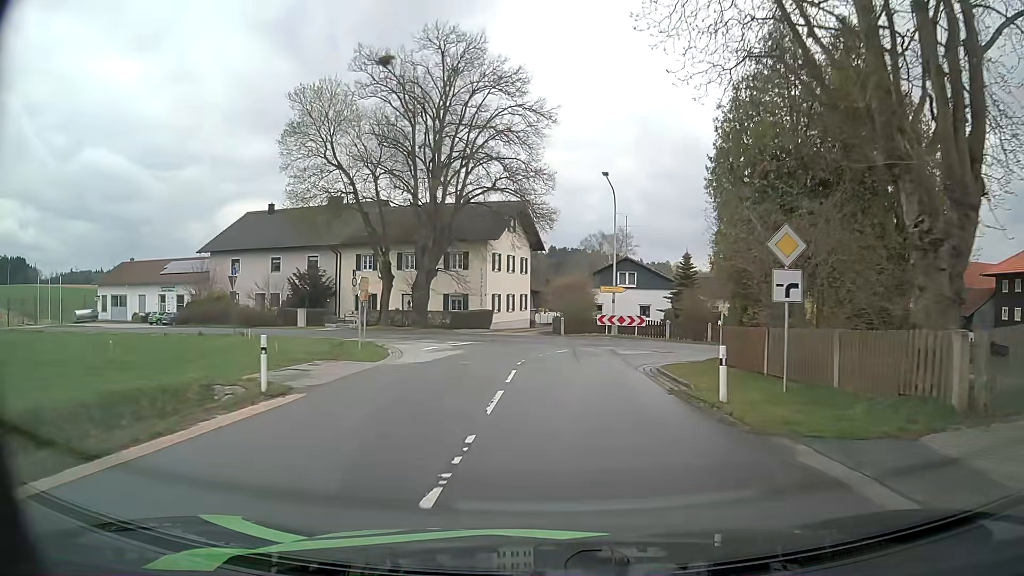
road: tertiary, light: Day
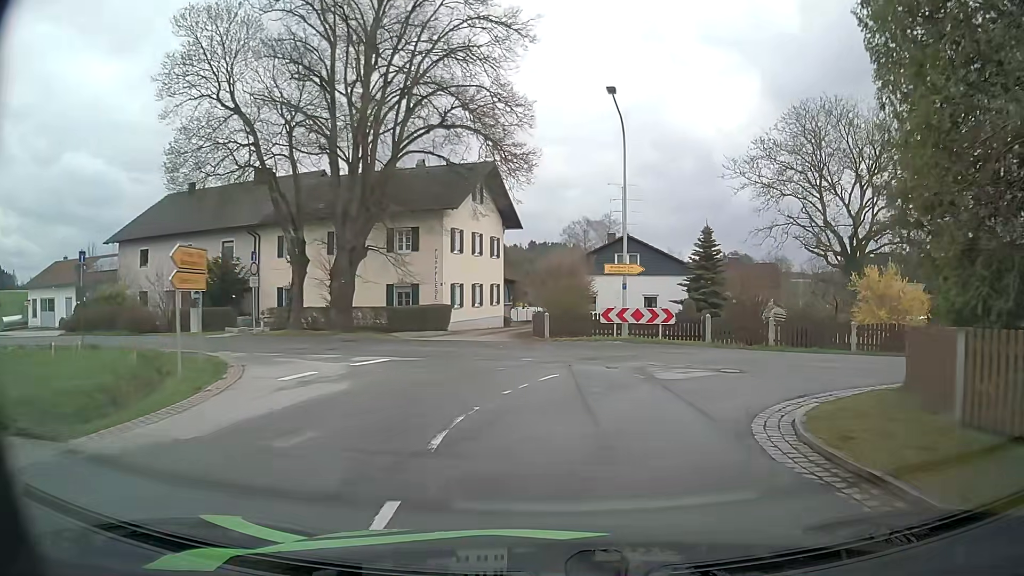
(0.0, +11.8) m; +1°
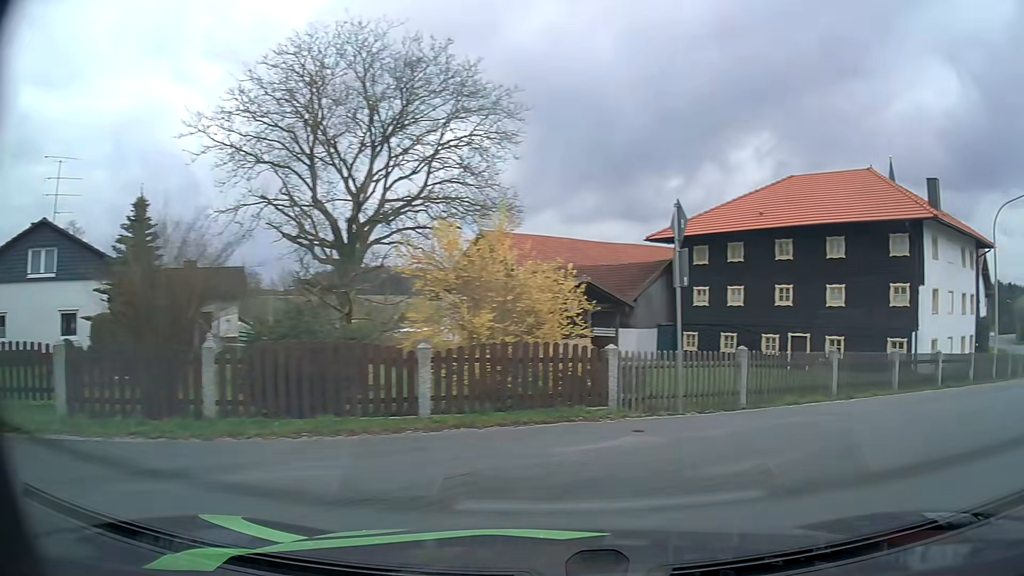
(+3.5, +13.4) m; +46°
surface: asphalt
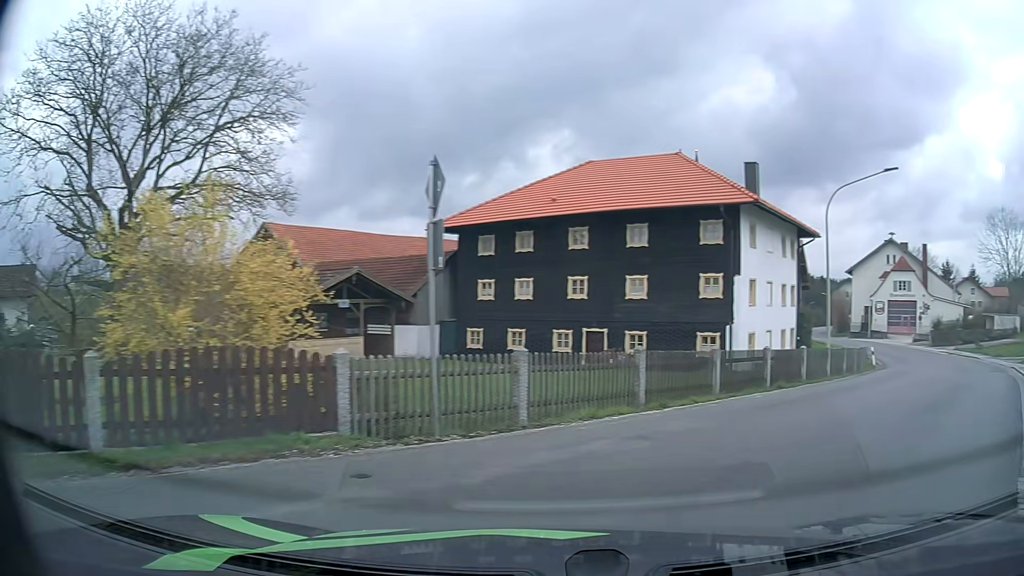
(+0.4, +2.7) m; +18°
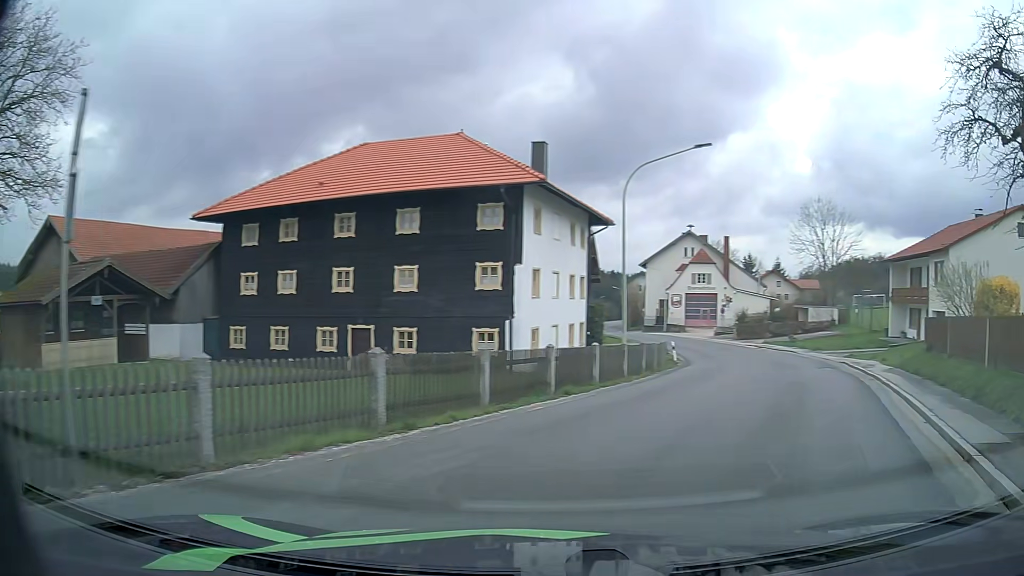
(+0.4, +3.0) m; +18°
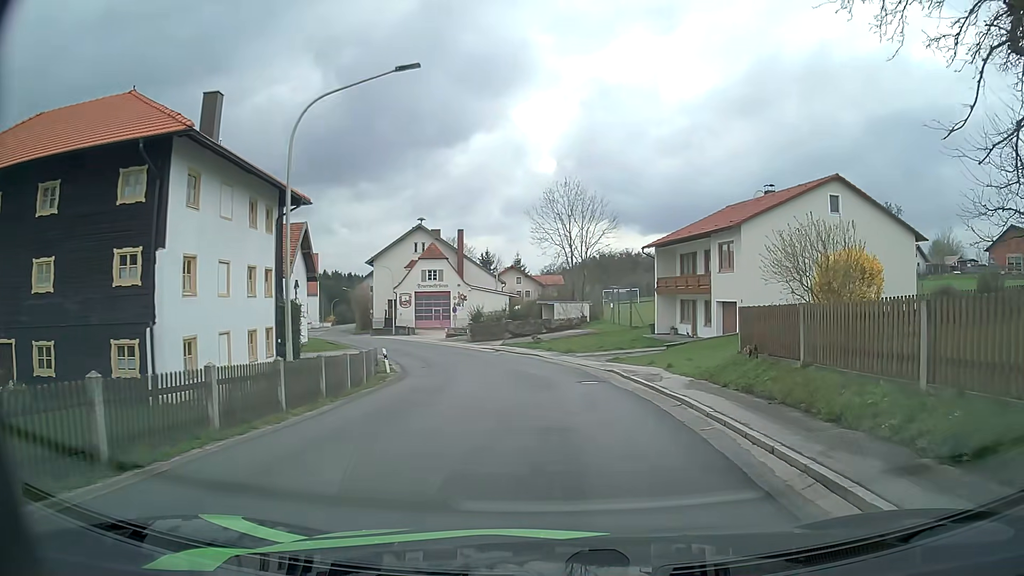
(+1.8, +7.2) m; +22°
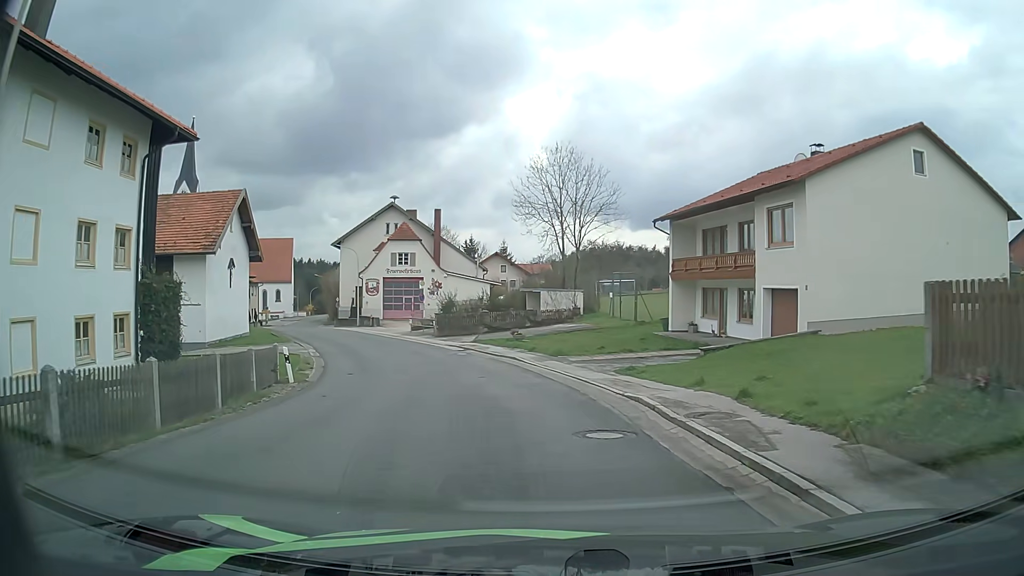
(+0.1, +9.4) m; +1°
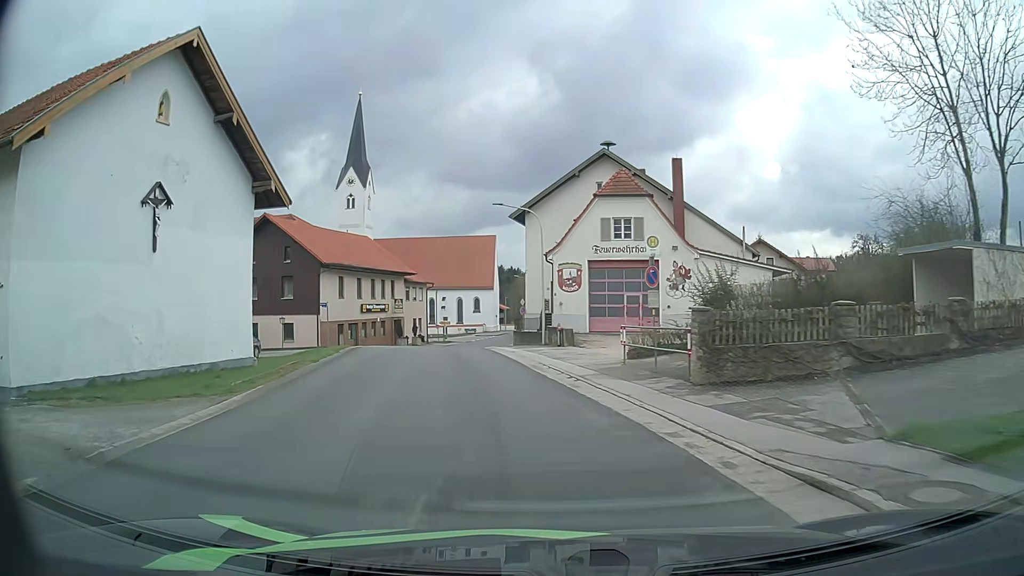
(-4.4, +27.9) m; -20°
(-1, +10) (-2, +20) (-4, +30) (-6, +40) (-7, +49) (-7, +59) (-6, +69) (-6, +79) (-7, +89) (-16, +94) m
